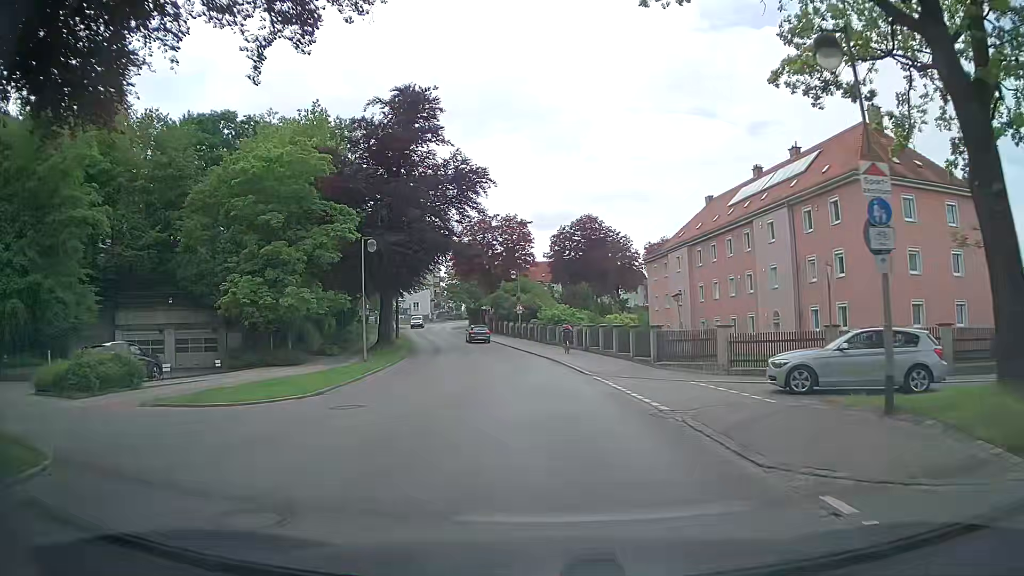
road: tertiary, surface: asphalt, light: Day
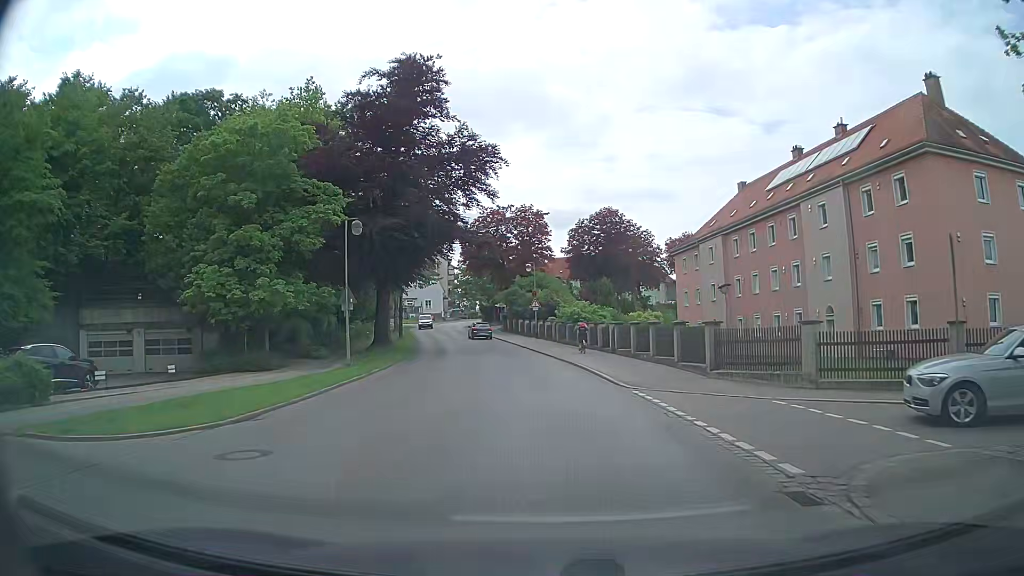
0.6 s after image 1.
(0.0, +5.6) m; -1°
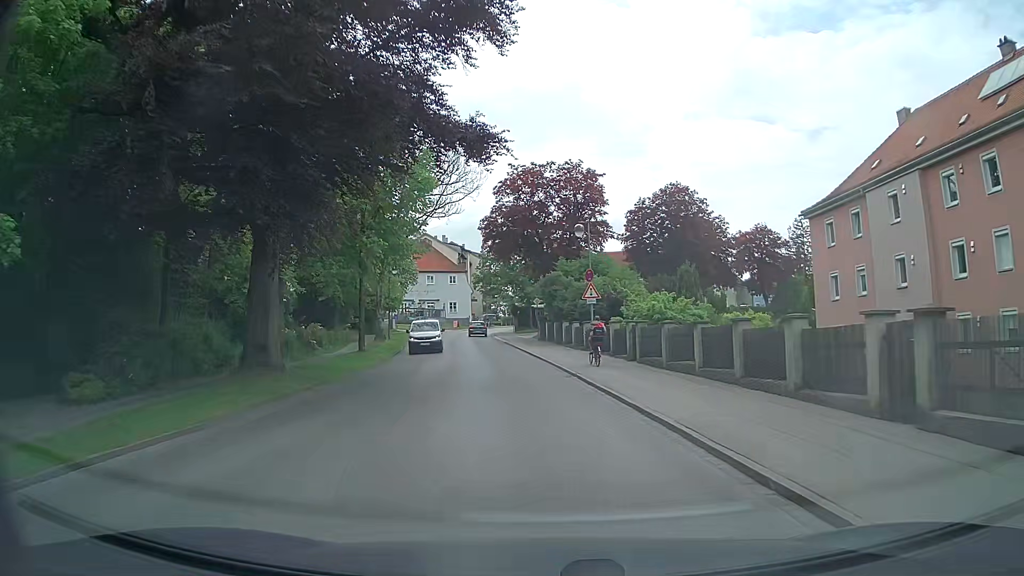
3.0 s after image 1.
(-0.9, +22.8) m; -4°
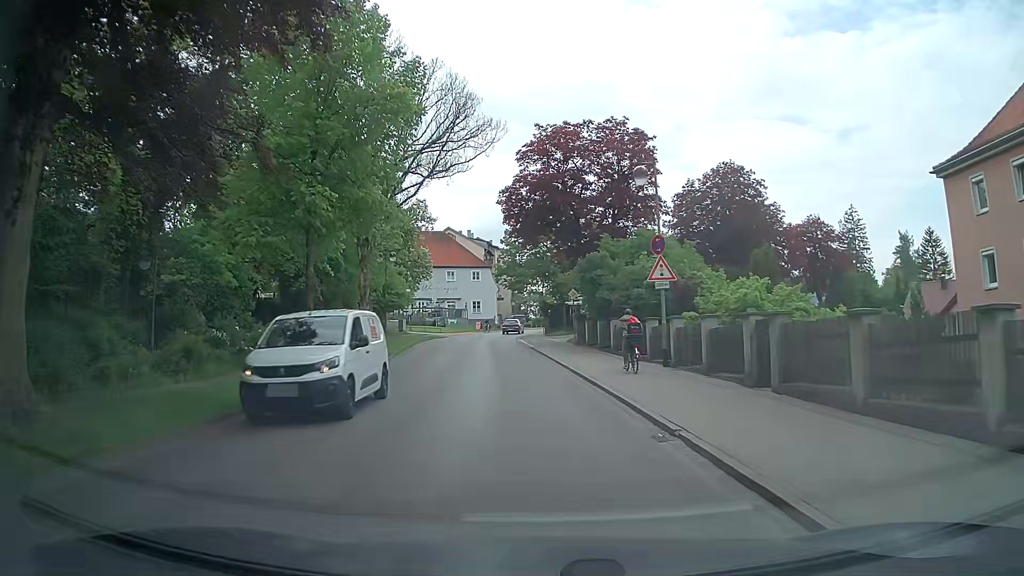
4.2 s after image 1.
(-0.3, +11.4) m; -3°
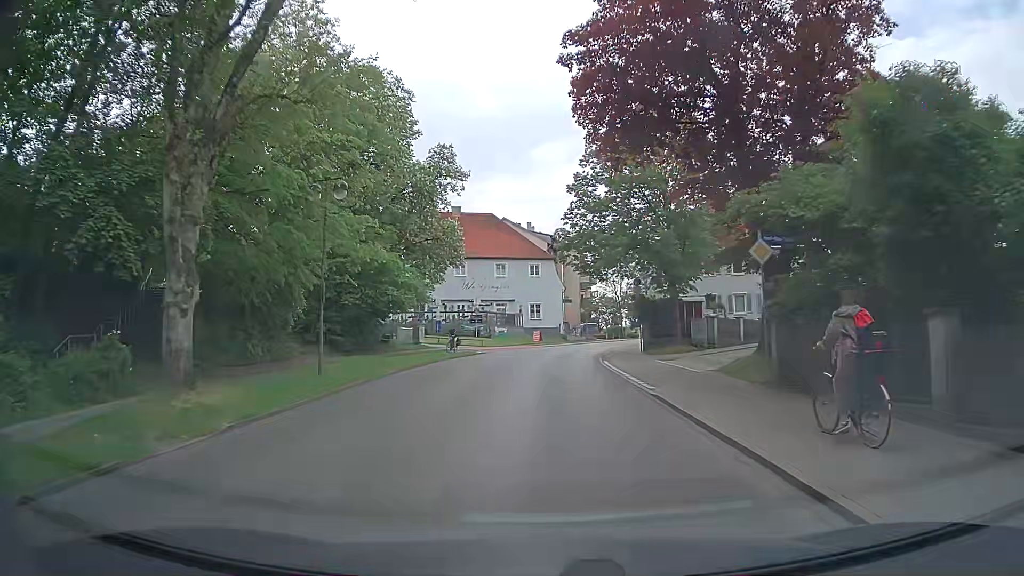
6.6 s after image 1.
(-1.4, +23.4) m; -6°
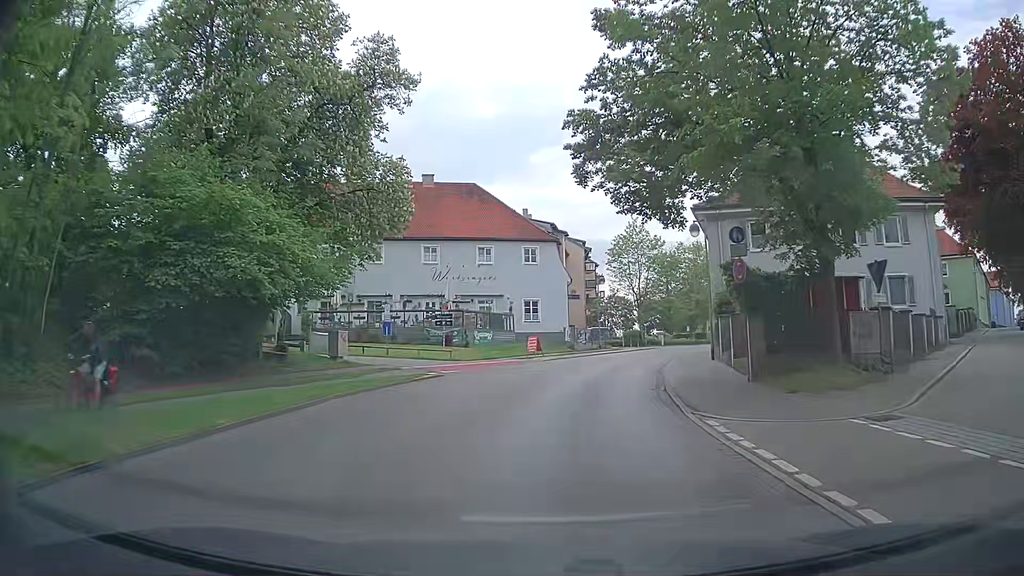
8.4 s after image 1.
(-0.1, +17.9) m; 0°
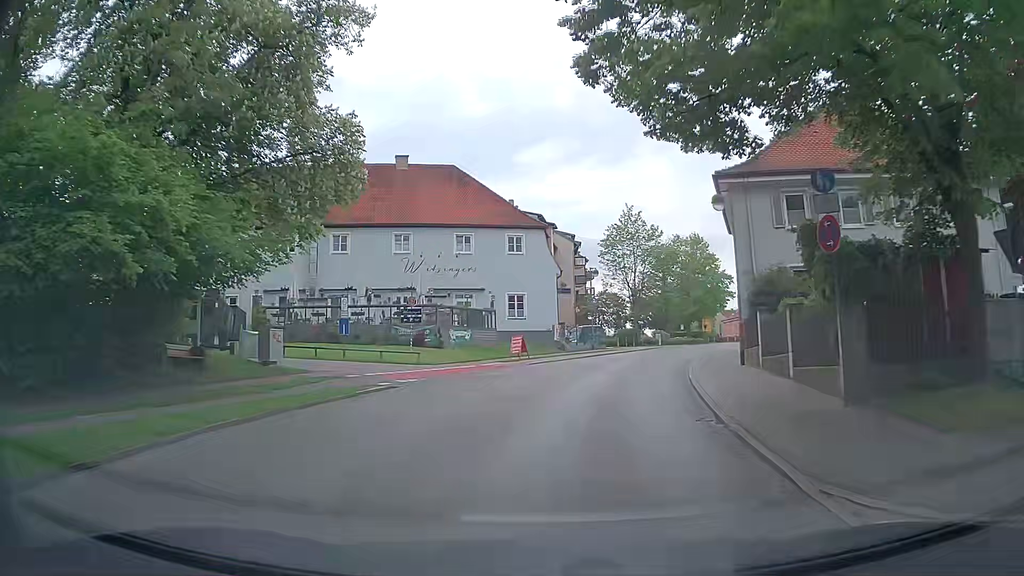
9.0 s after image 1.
(+0.1, +6.0) m; +2°
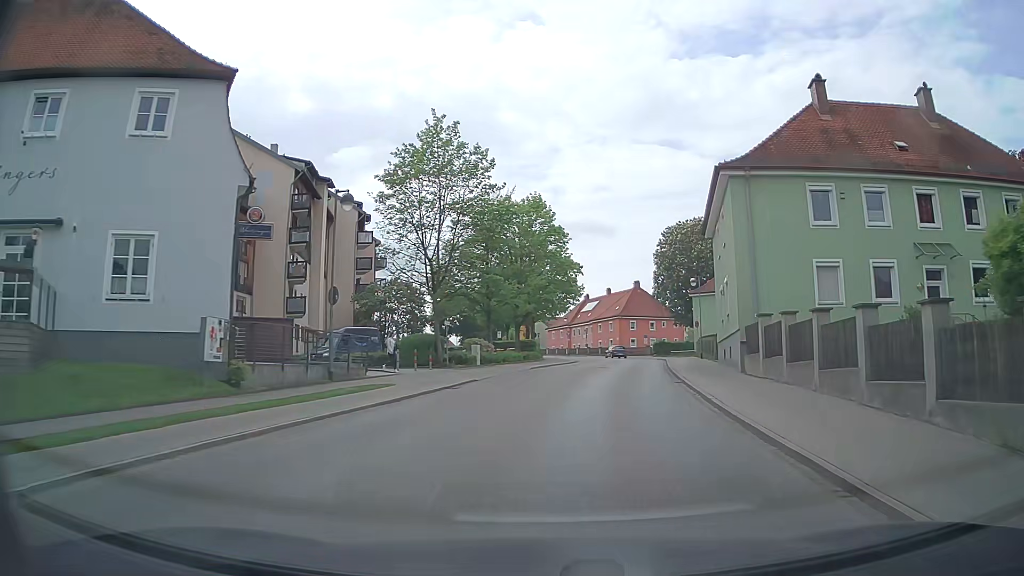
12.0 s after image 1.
(+3.5, +29.2) m; +15°
(+1, +10) (+2, +20) (+4, +30) (+6, +40) (+7, +49) (+9, +59) (+9, +69) (+9, +79) (+7, +89) (+4, +99) m
